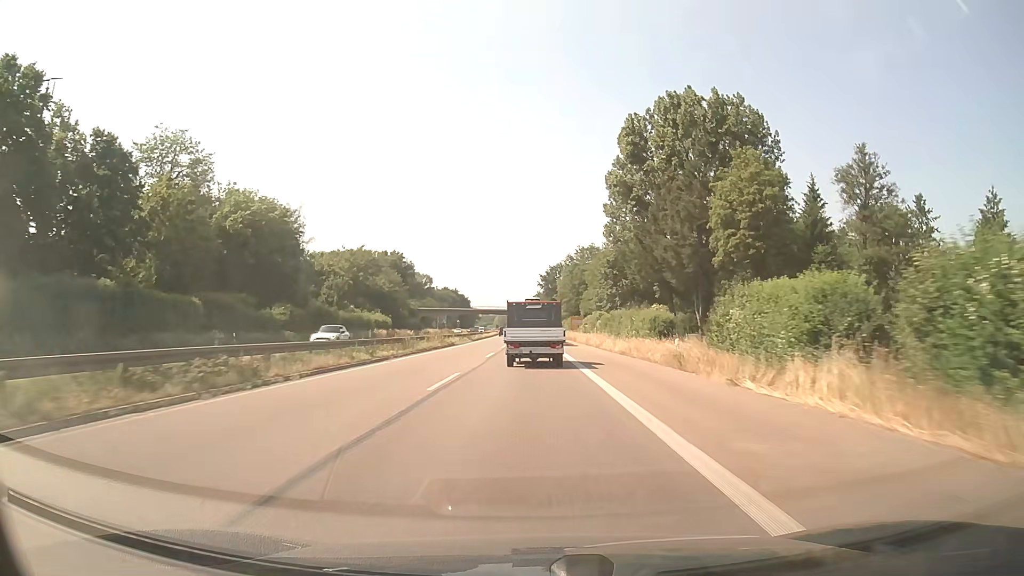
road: trunk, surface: asphalt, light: Day
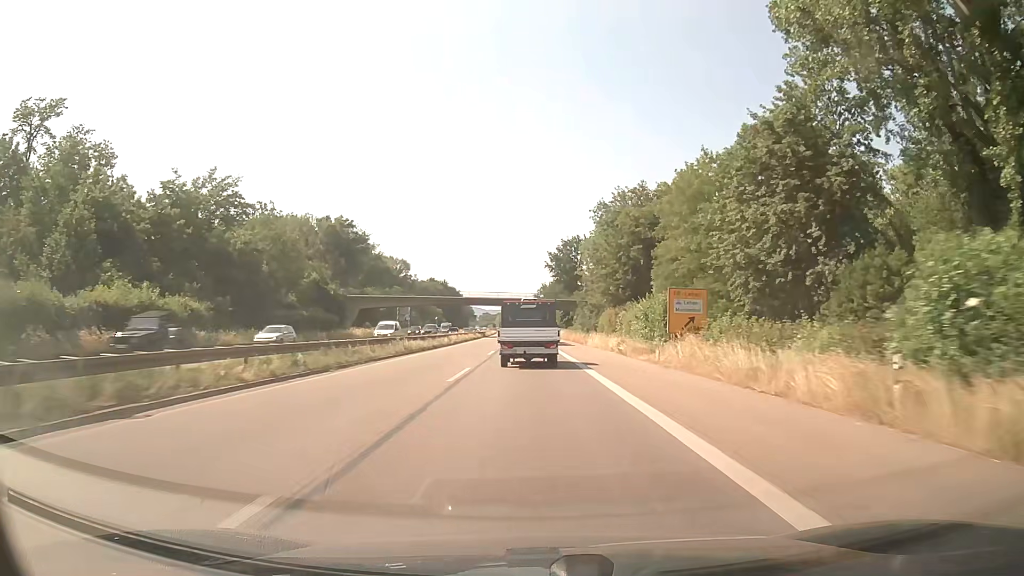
(-0.5, +70.4) m; -1°
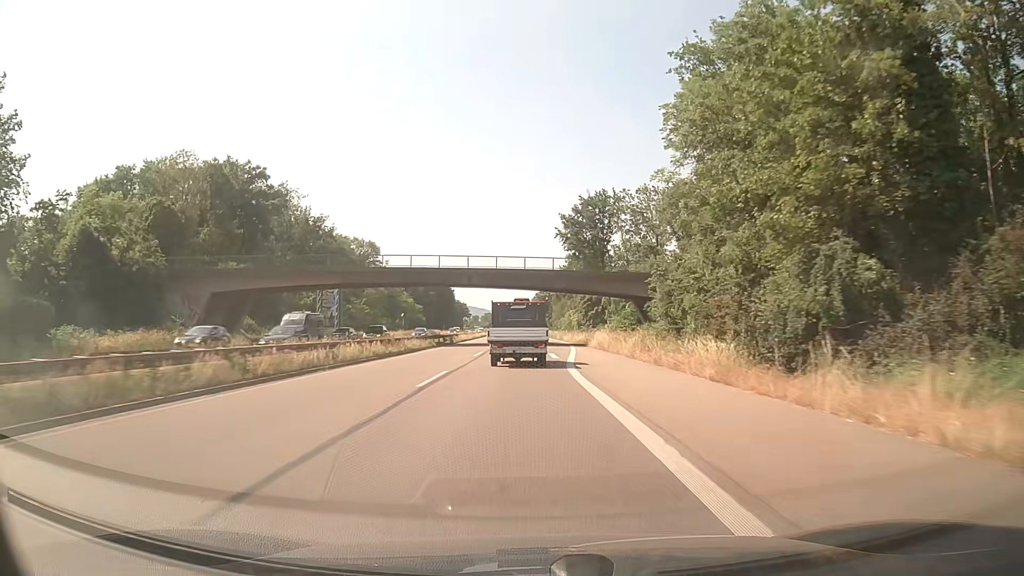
(0.0, +56.7) m; -1°
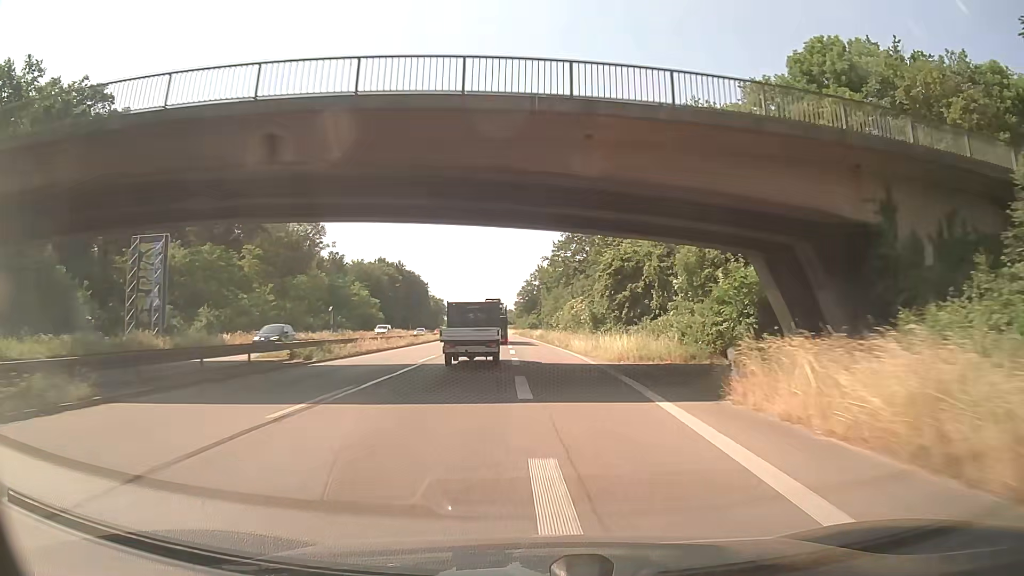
(+0.8, +42.5) m; +1°
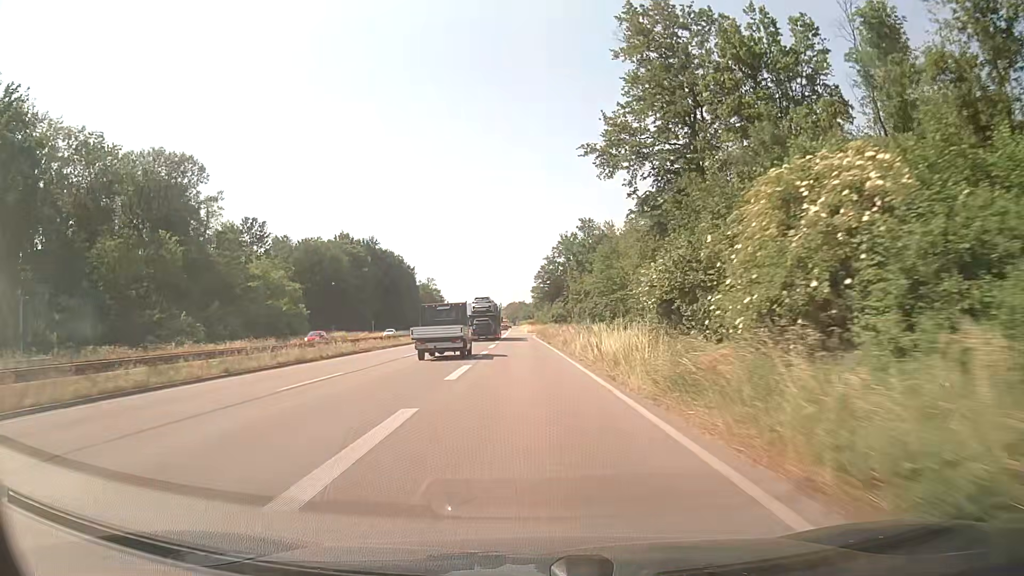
(-0.6, +67.6) m; -2°
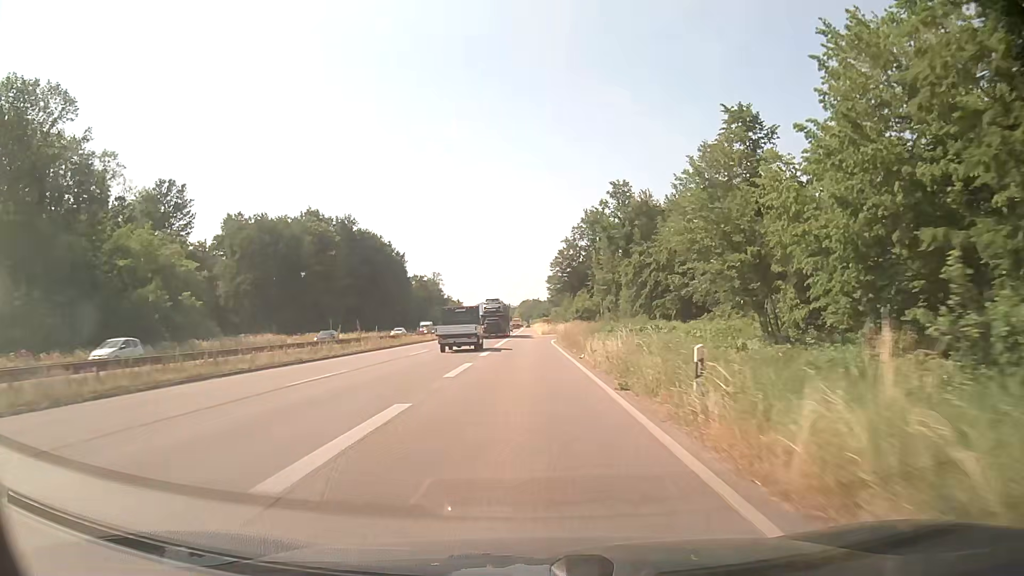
(-0.3, +35.2) m; -1°
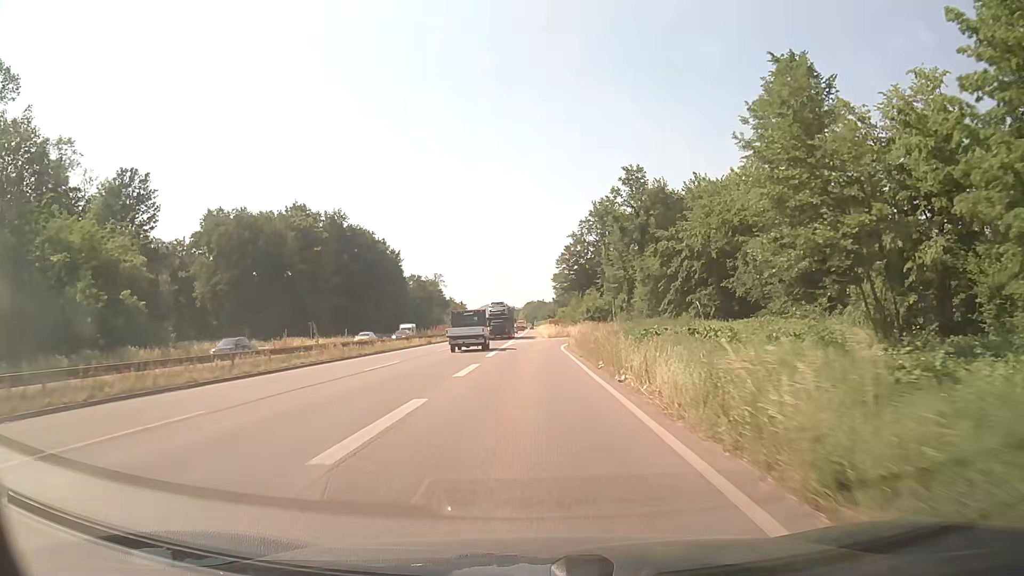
(-0.1, +10.7) m; -1°
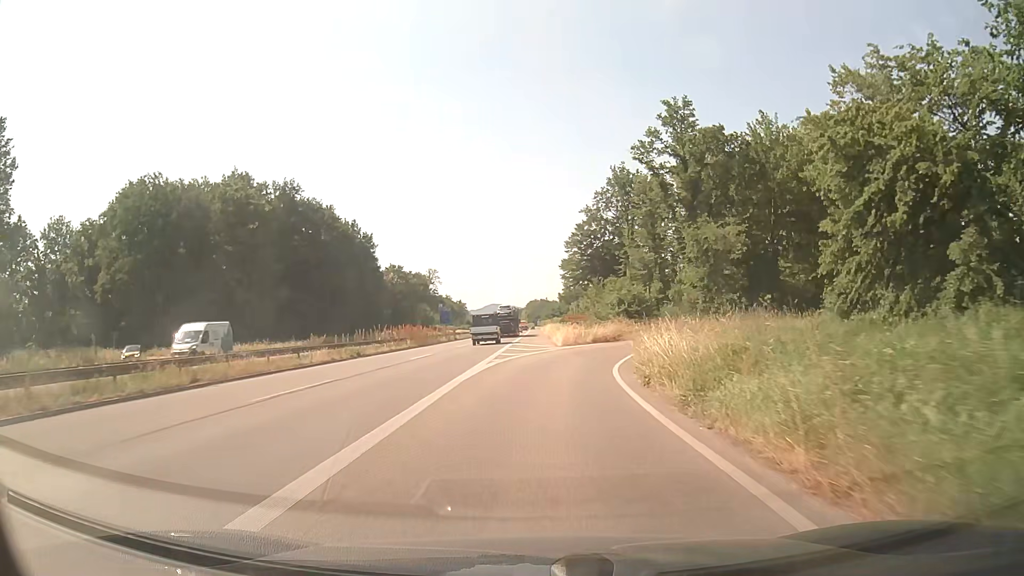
(0.0, +28.6) m; 0°
(0, +10) (0, +20) (+2, +30) (+5, +39) (+11, +47) (+19, +53) (+29, +56) (+38, +56) (+48, +54) (+57, +48) m
